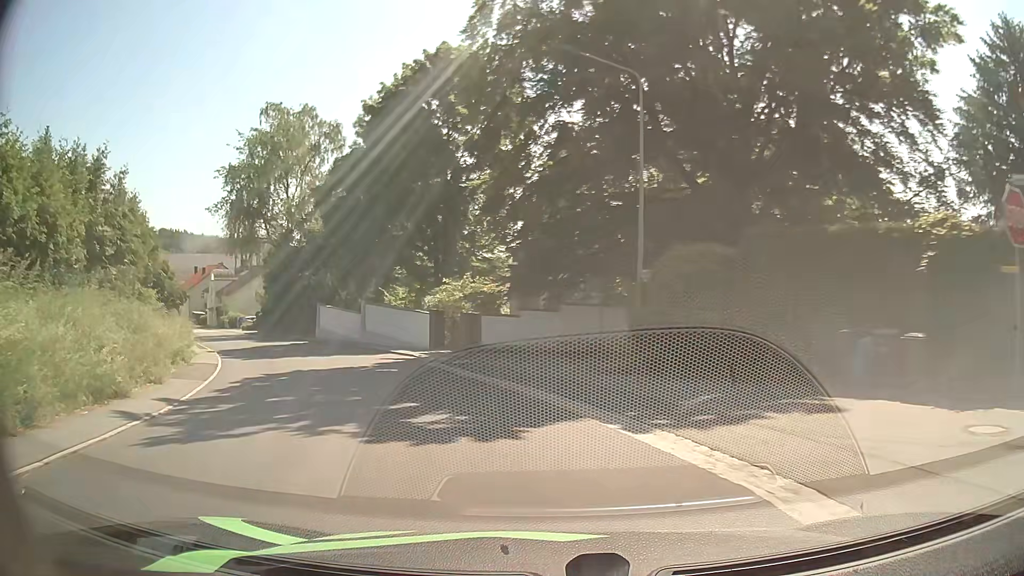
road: tertiary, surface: asphalt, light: Day
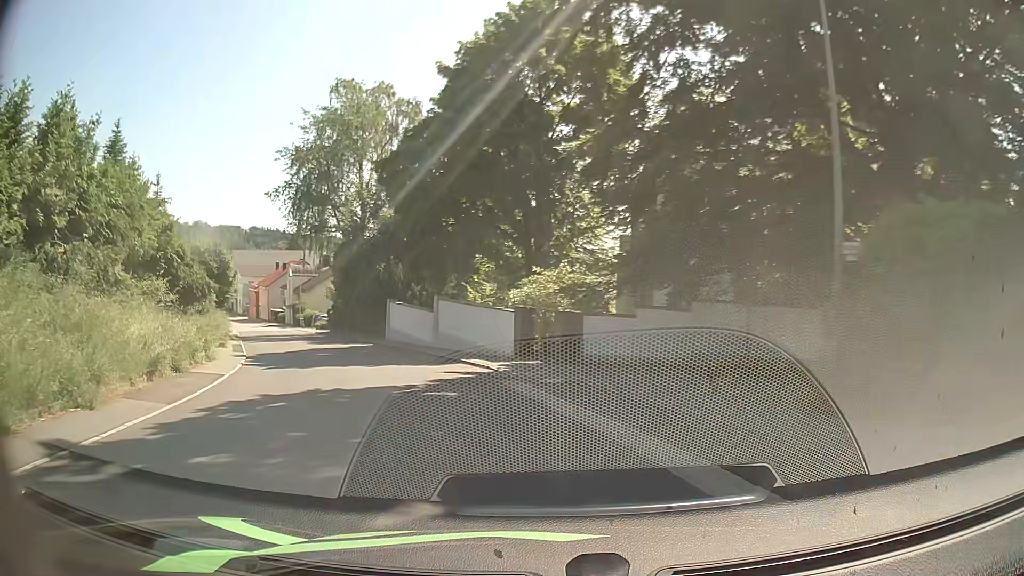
(-0.3, +6.3) m; -8°
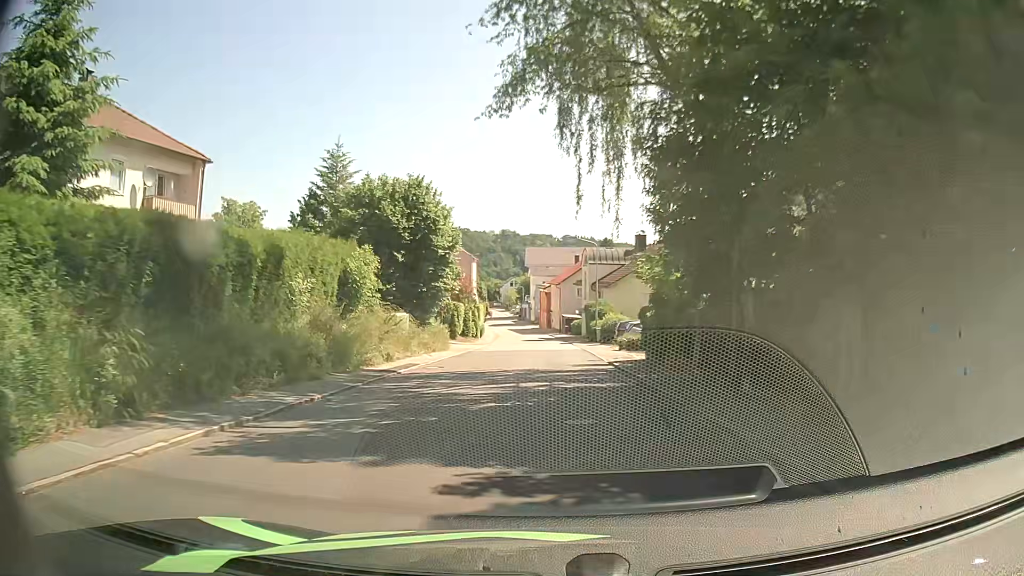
(-9.2, +30.8) m; -27°
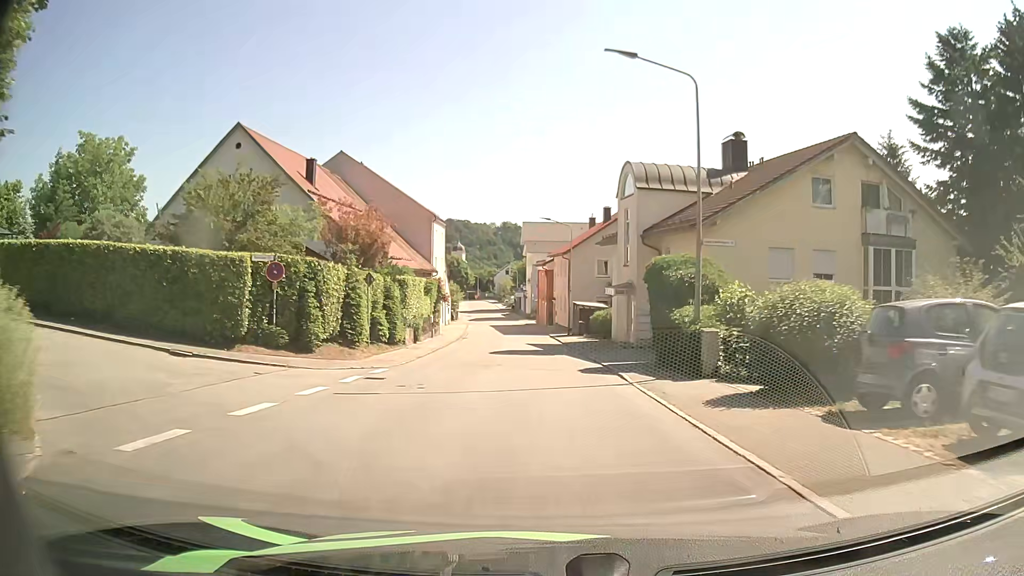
(0.0, +33.4) m; 0°
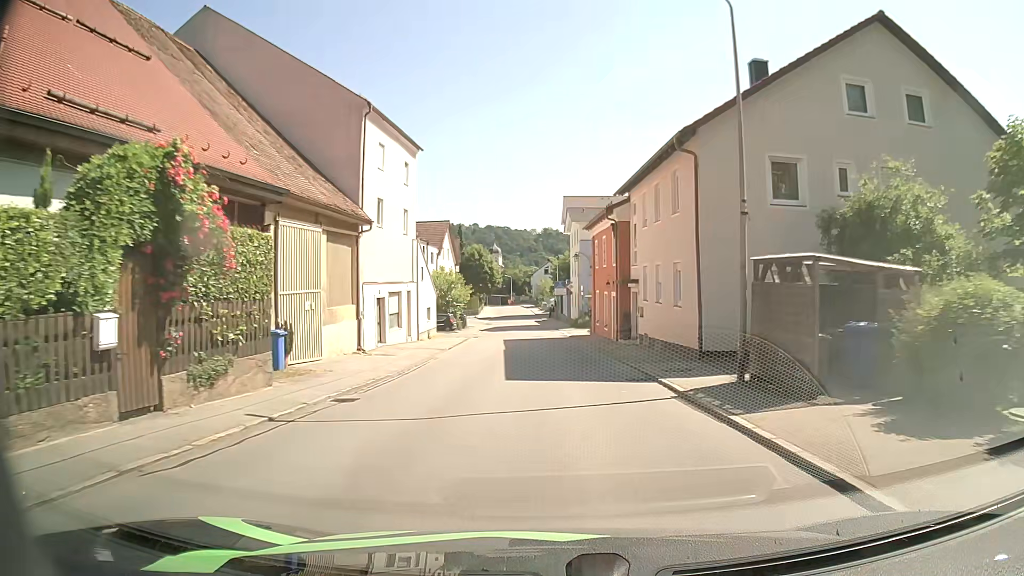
(-1.1, +34.3) m; -4°
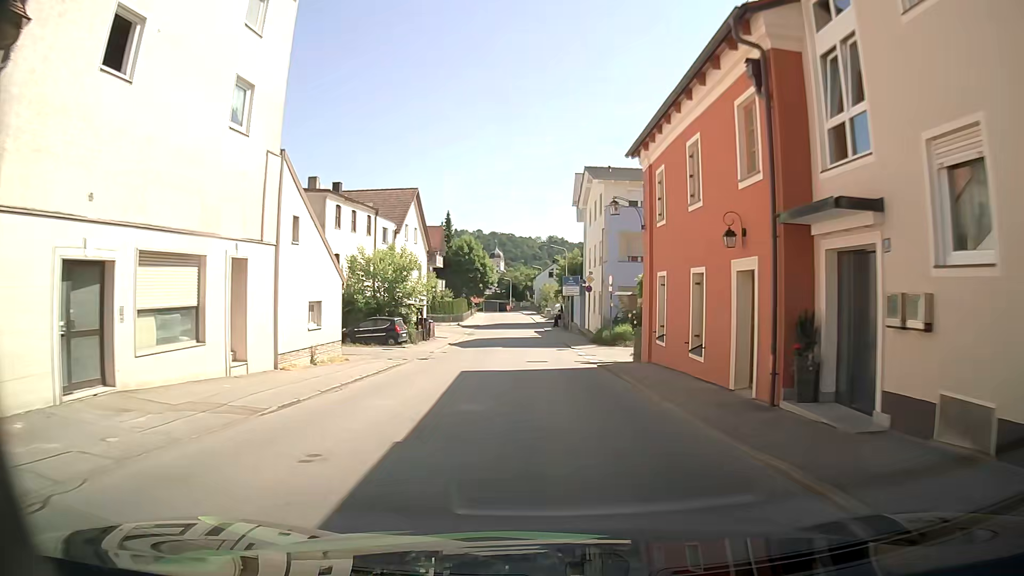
(+0.1, +20.9) m; 0°
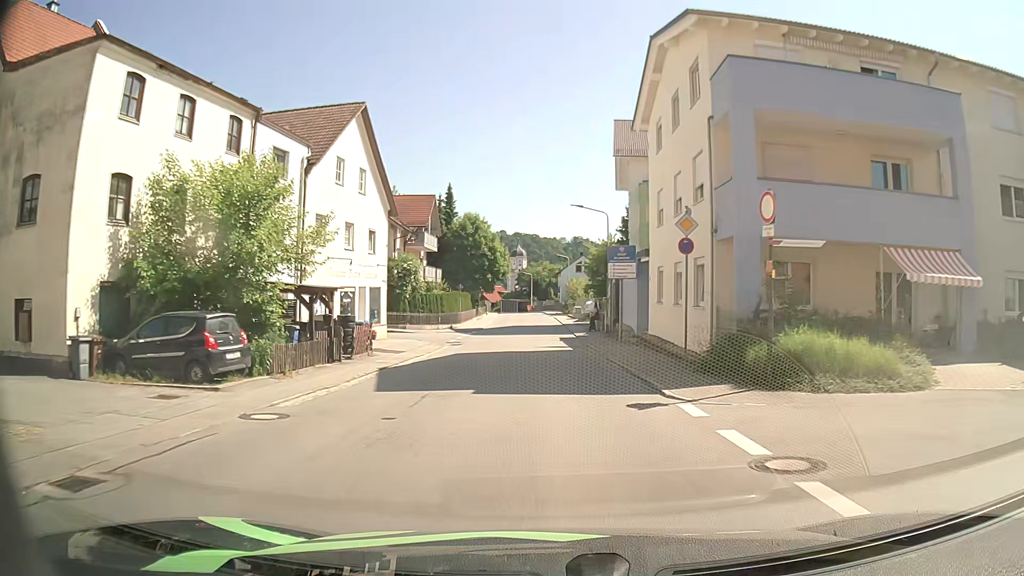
(-0.3, +21.4) m; 0°
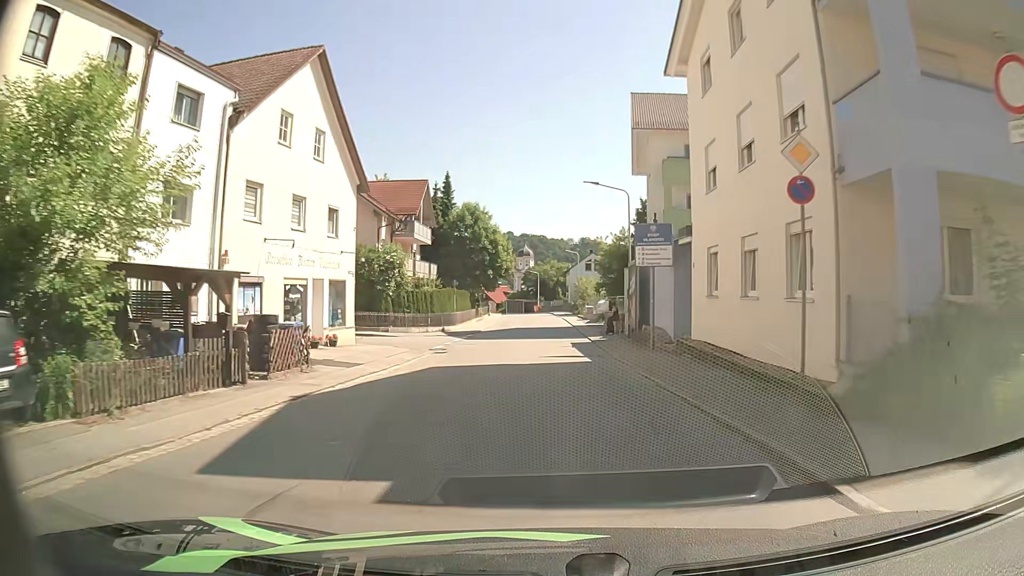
(-0.2, +7.3) m; -1°
(0, +10) (0, +20) (-1, +30) (-1, +40) (-1, +50) (-1, +60) (-2, +70) (-2, +80) (-3, +90) (-5, +100) m
